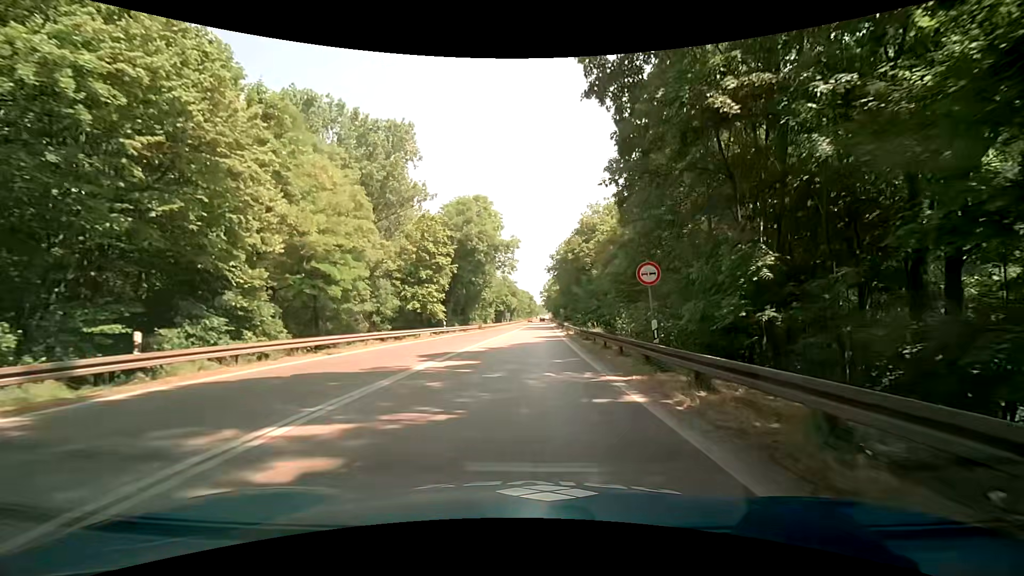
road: trunk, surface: asphalt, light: Day
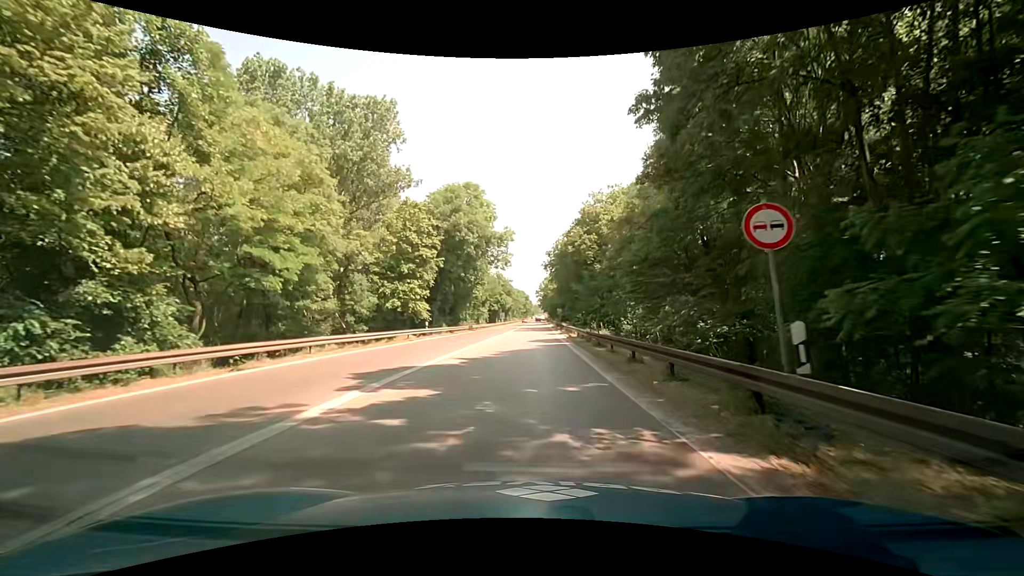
(+0.1, +6.6) m; 0°
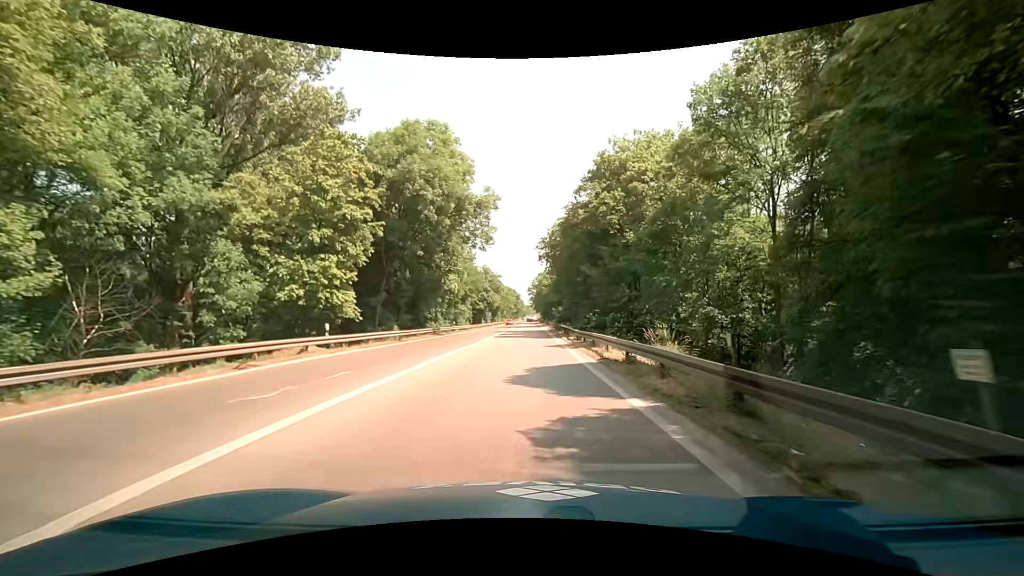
(+0.2, +19.8) m; +1°
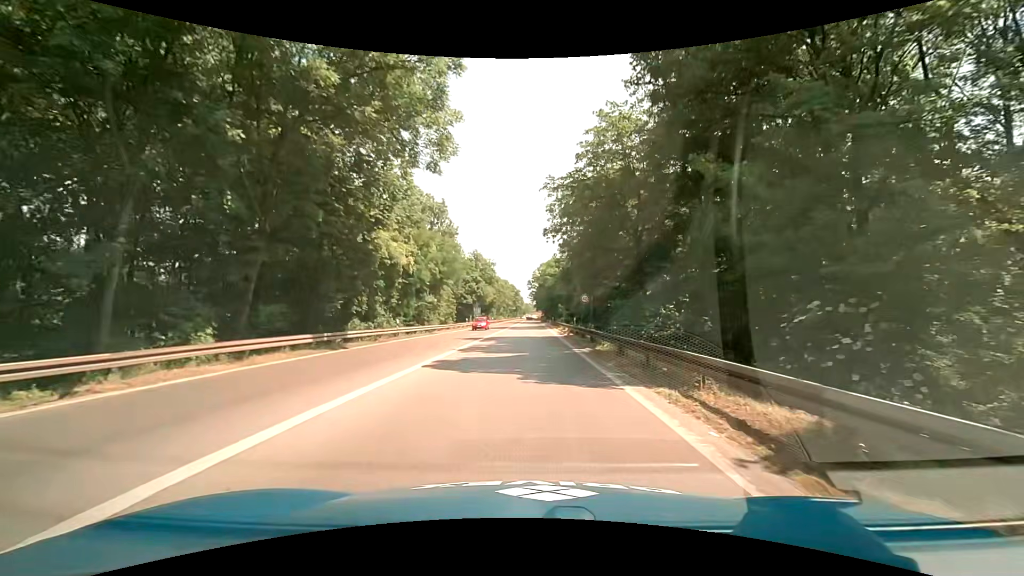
(+0.3, +26.3) m; +1°
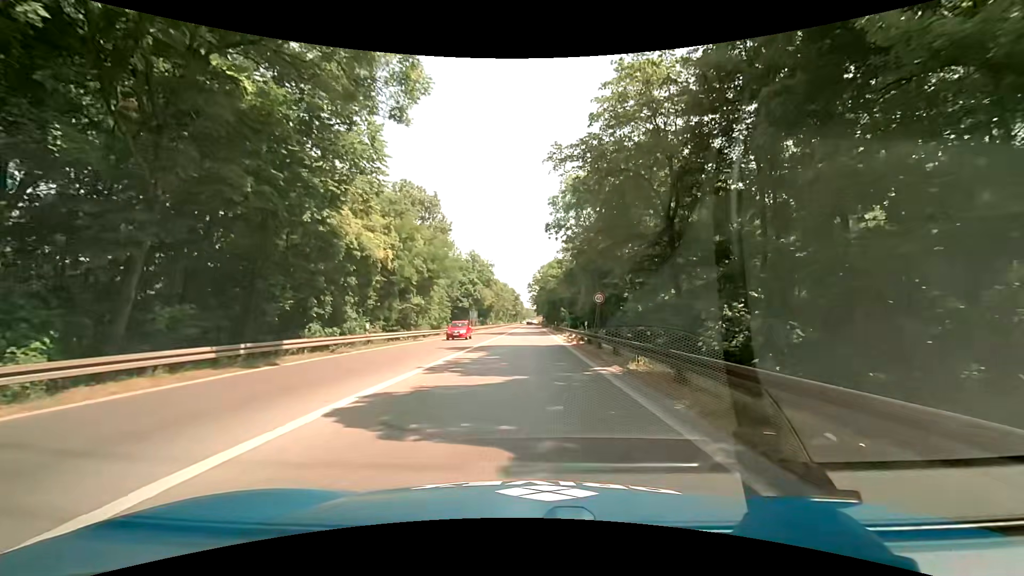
(0.0, +6.6) m; 0°
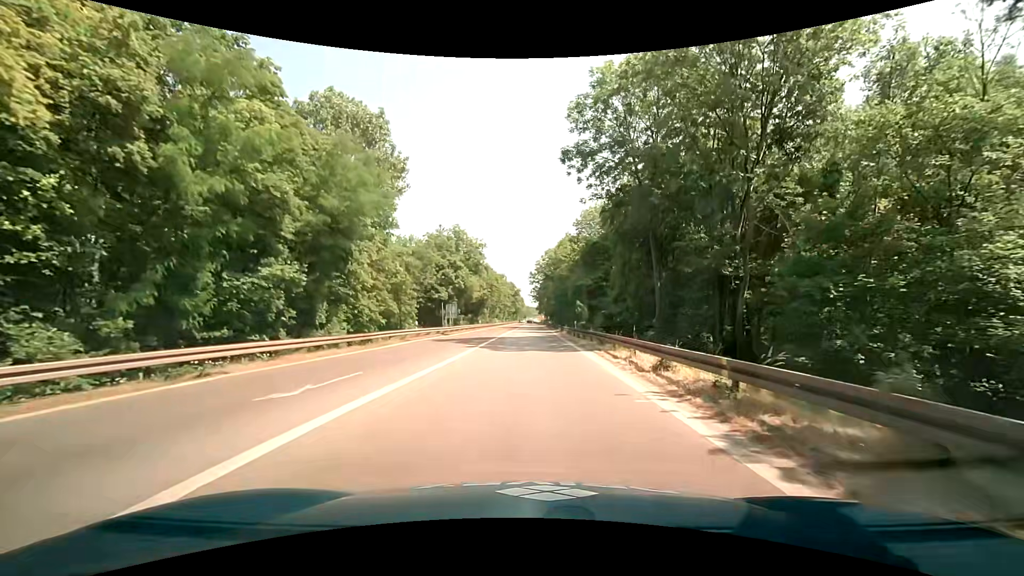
(-0.1, +26.2) m; +1°
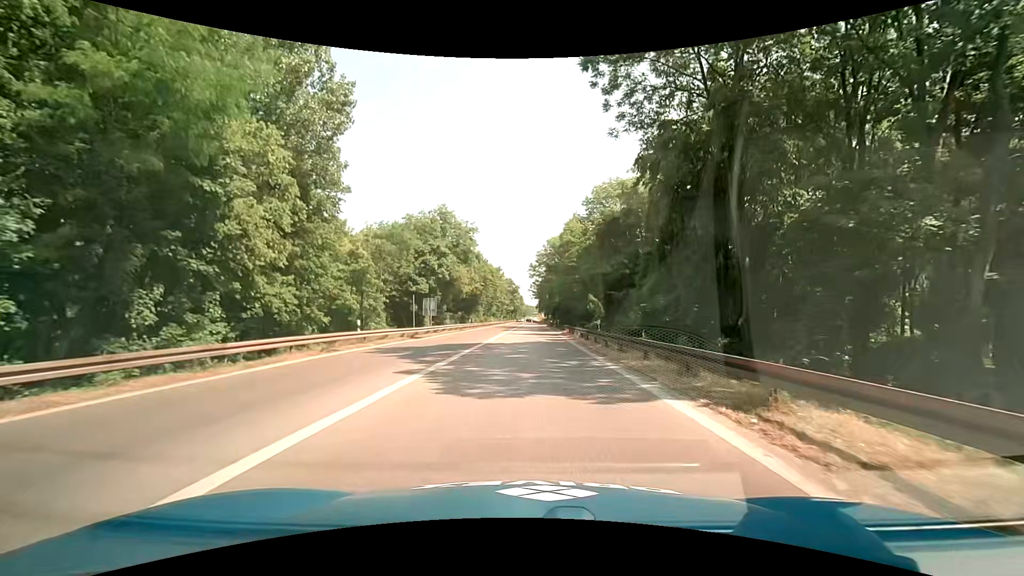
(-0.2, +13.1) m; -1°
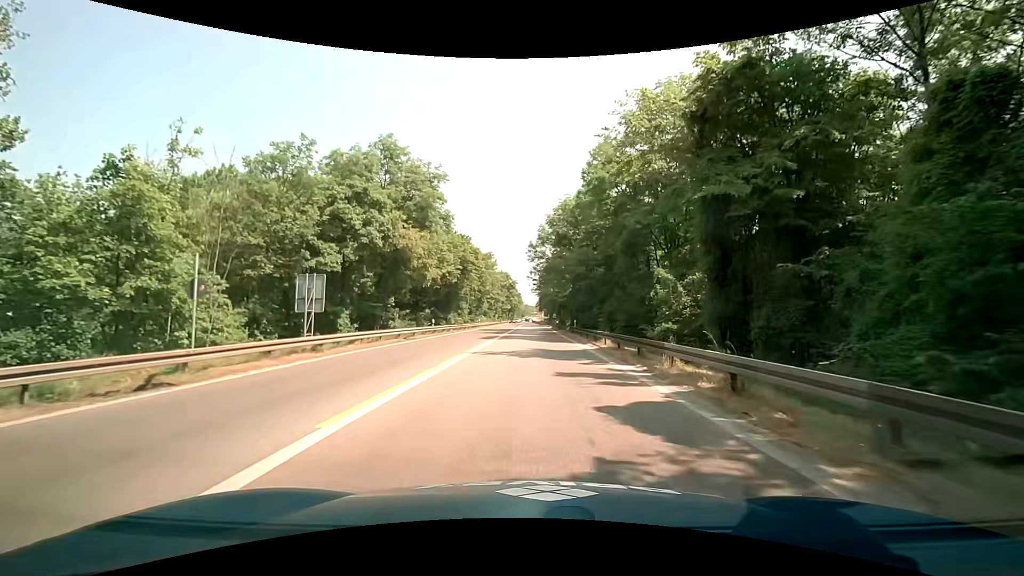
(0.0, +26.1) m; 0°
(0, +10) (0, +20) (0, +30) (0, +40) (0, +50) (0, +60) (0, +70) (0, +80) (0, +90) (0, +100) m
